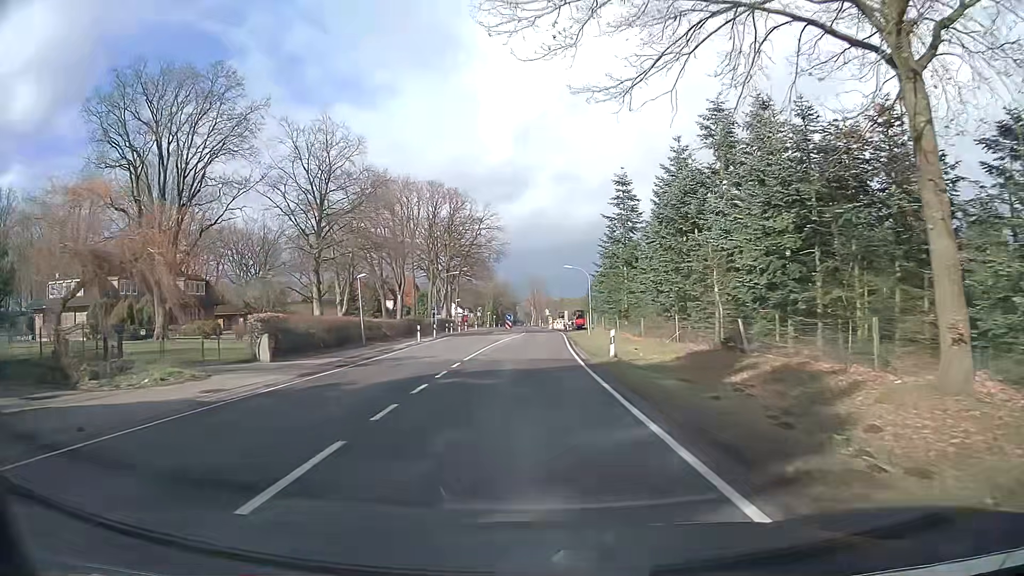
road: secondary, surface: asphalt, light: Day
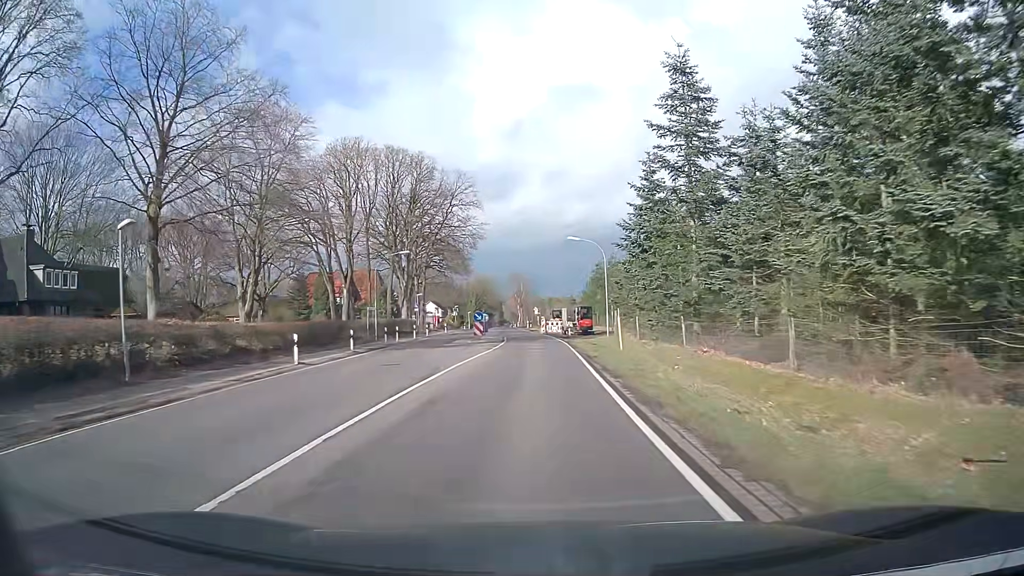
(+0.1, +22.9) m; +1°
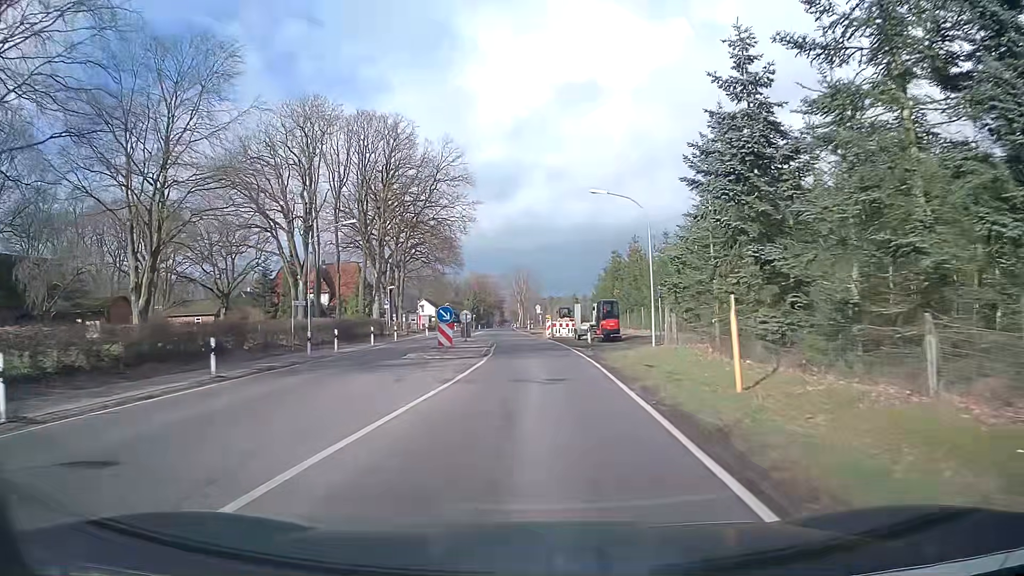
(+0.1, +15.3) m; 0°
(0, +10) (0, +20) (0, +30) (-1, +40) (-1, +50) (-2, +60) (-3, +70) (-3, +80) (-4, +90) (-4, +100) m
